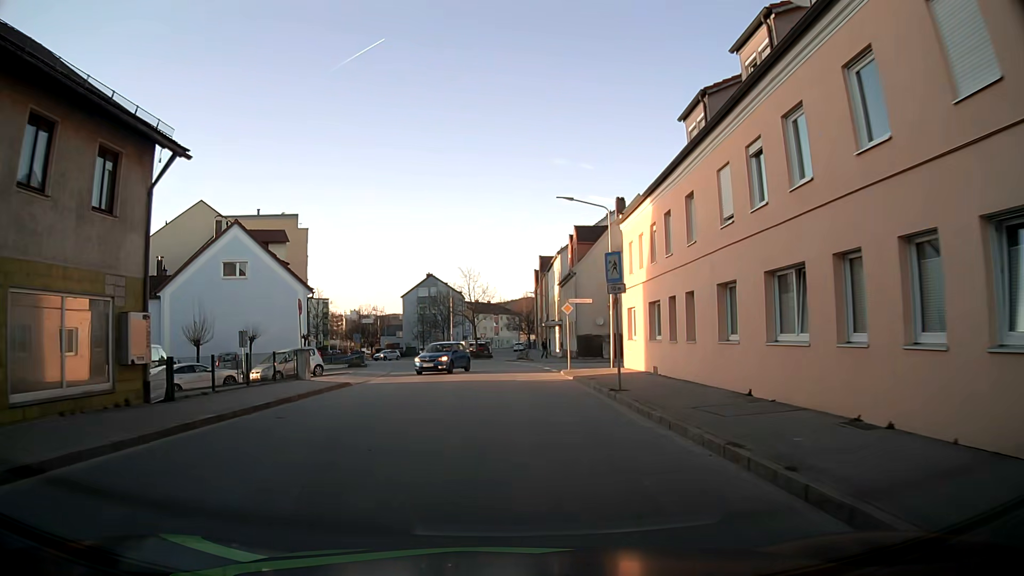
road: tertiary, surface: asphalt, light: Day
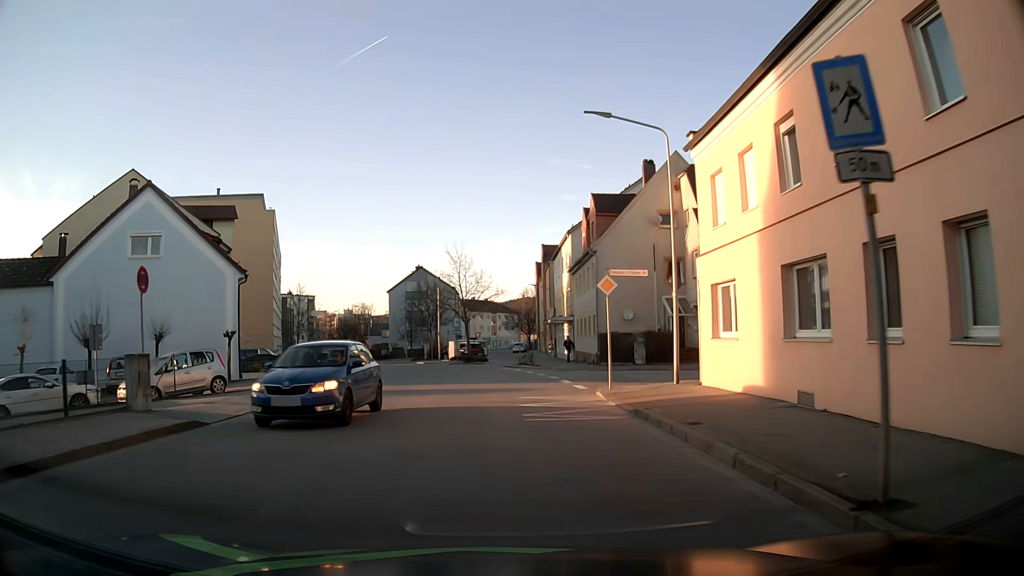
(+0.1, +11.8) m; 0°
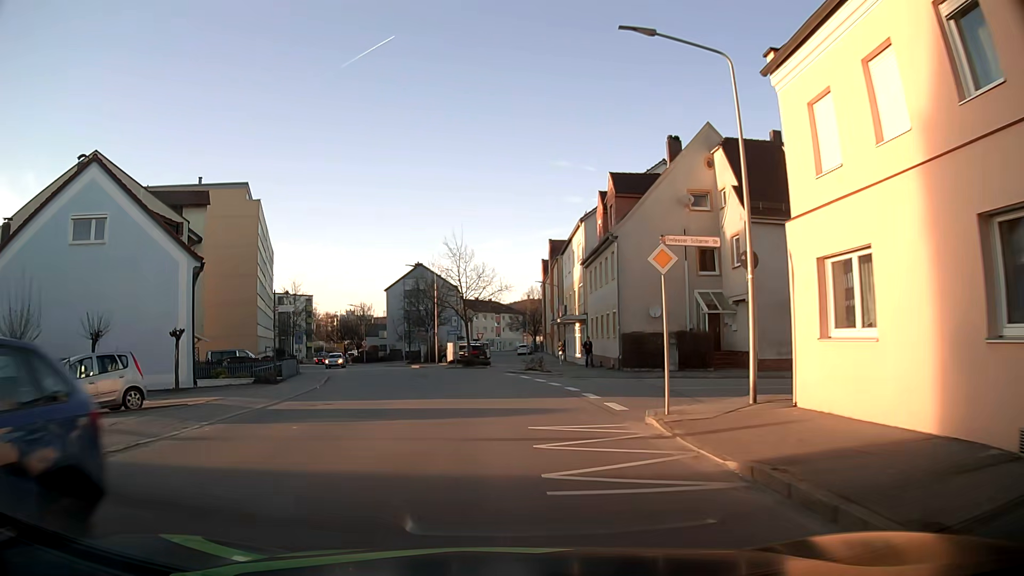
(0.0, +5.7) m; 0°
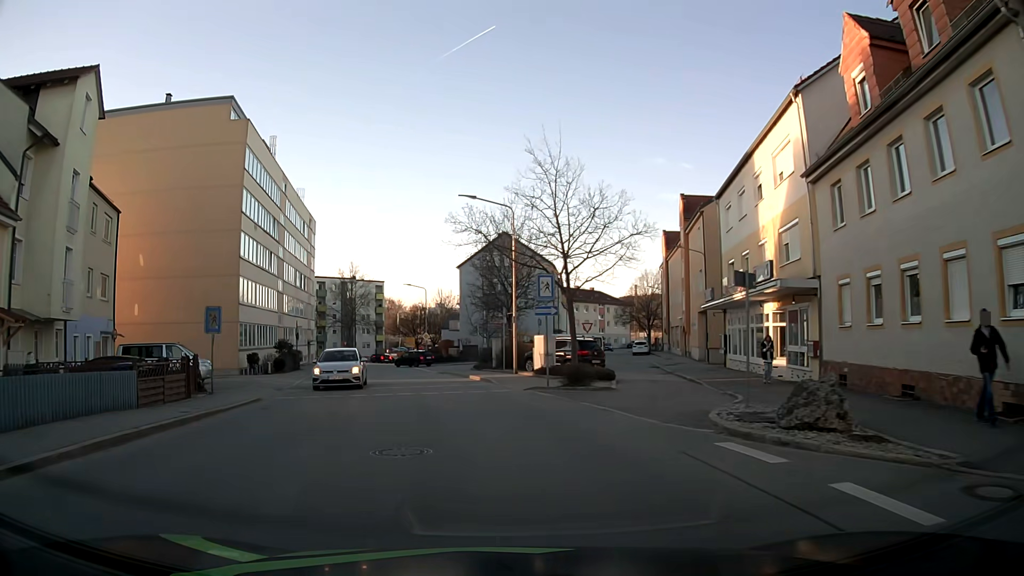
(-1.1, +23.7) m; -8°
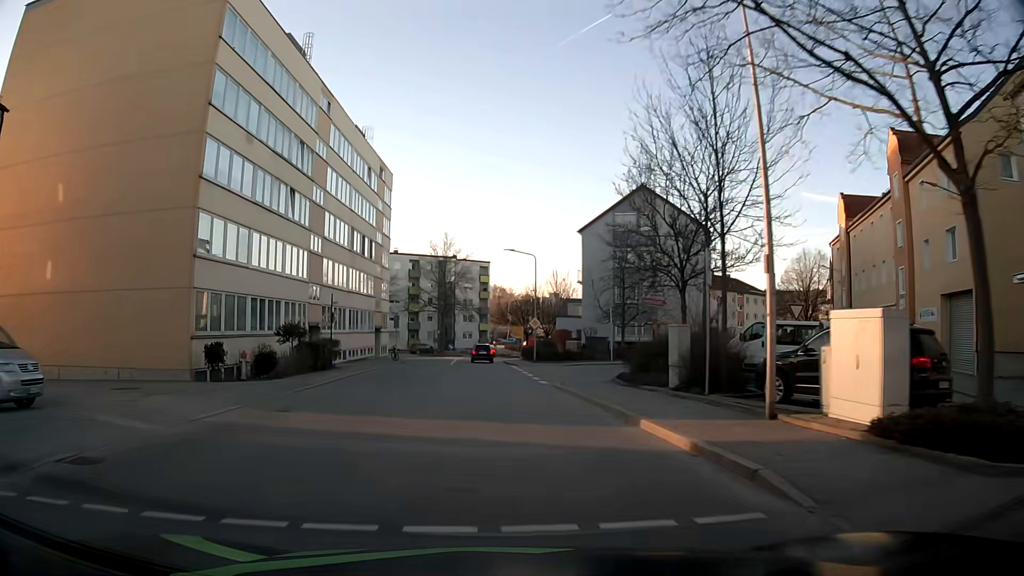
(-1.6, +19.1) m; -10°
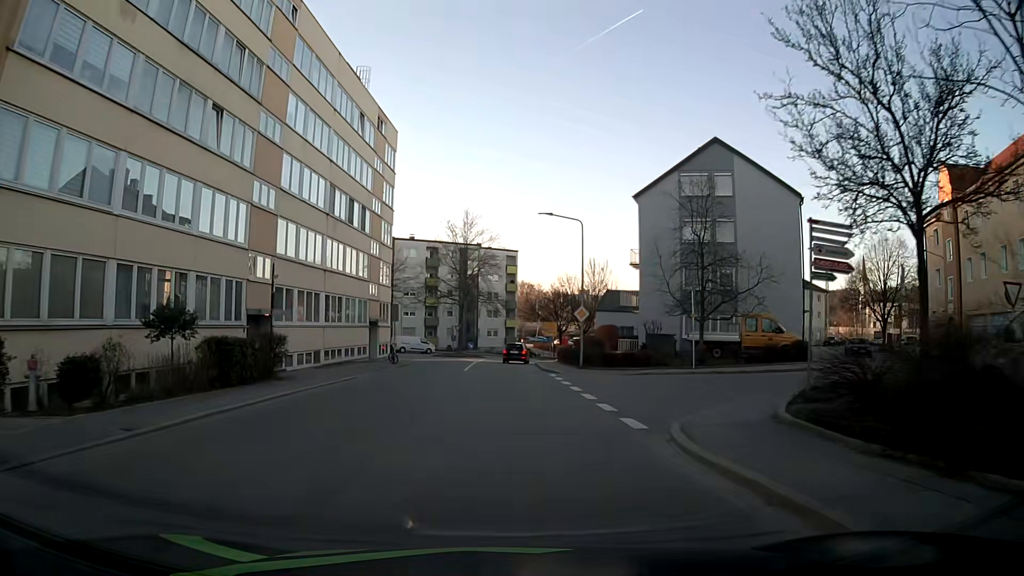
(-0.3, +12.7) m; -2°
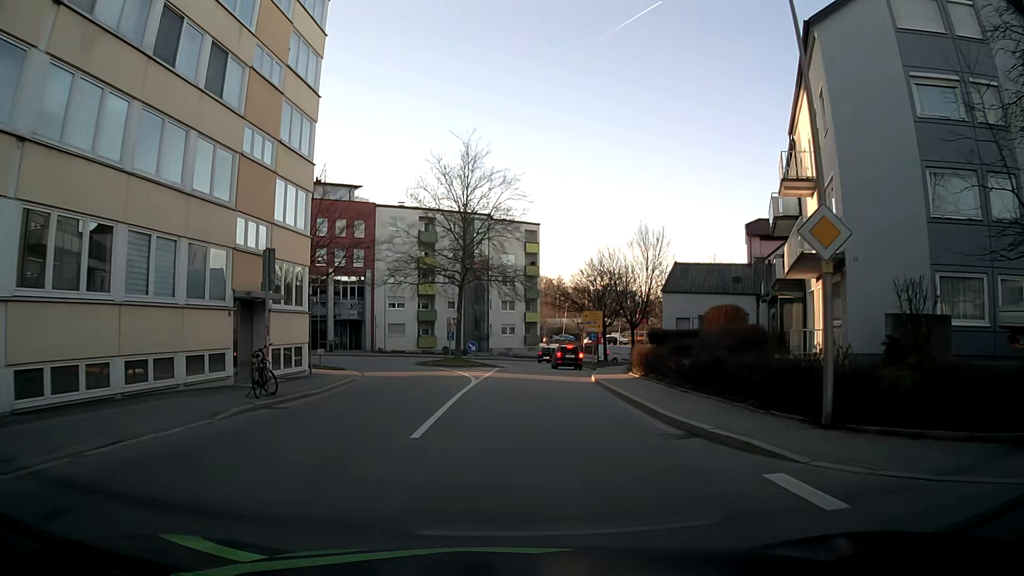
(-0.3, +24.0) m; -1°
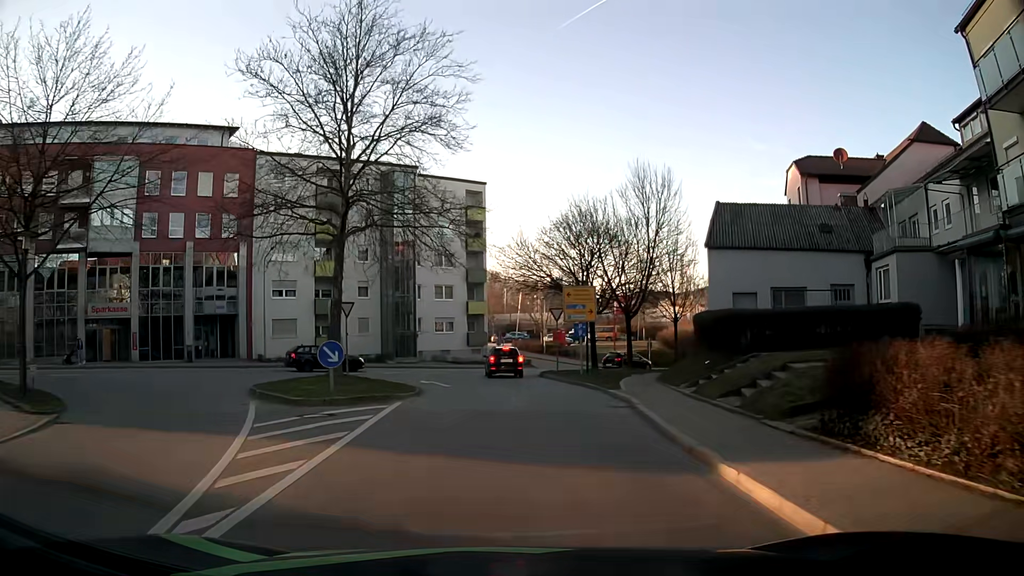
(+0.7, +21.4) m; +5°
